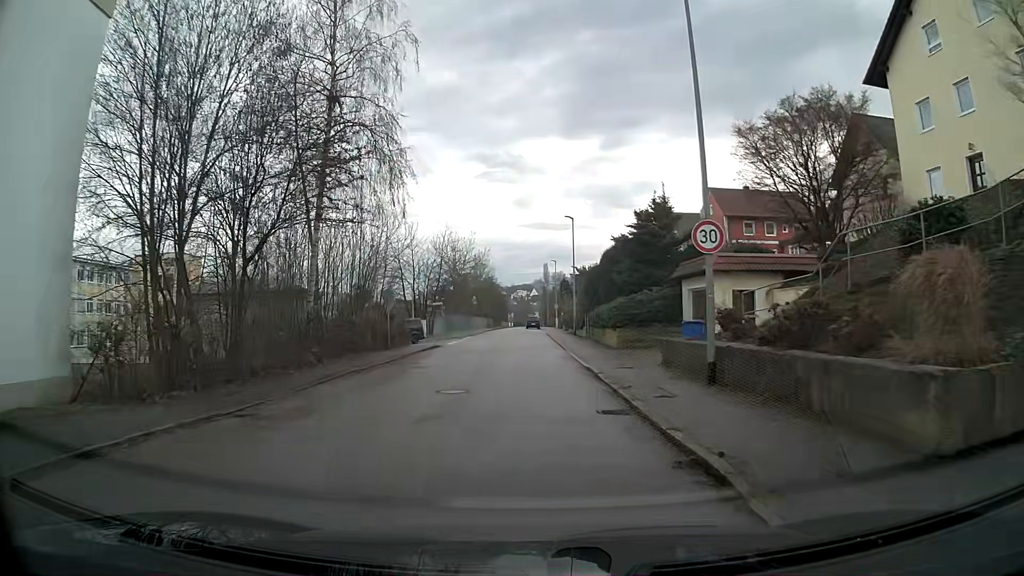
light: Day
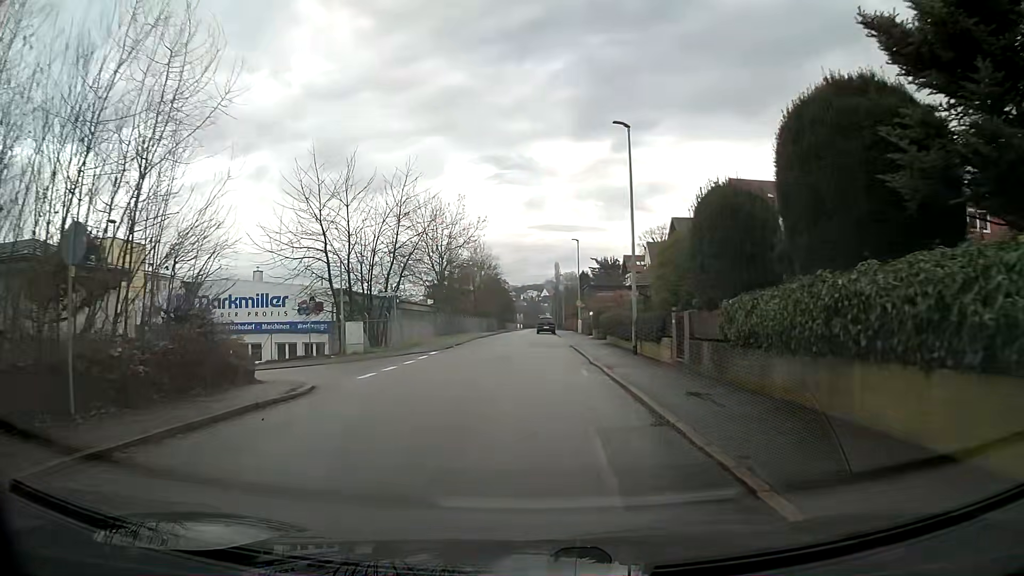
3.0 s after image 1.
(-0.3, +22.9) m; 0°
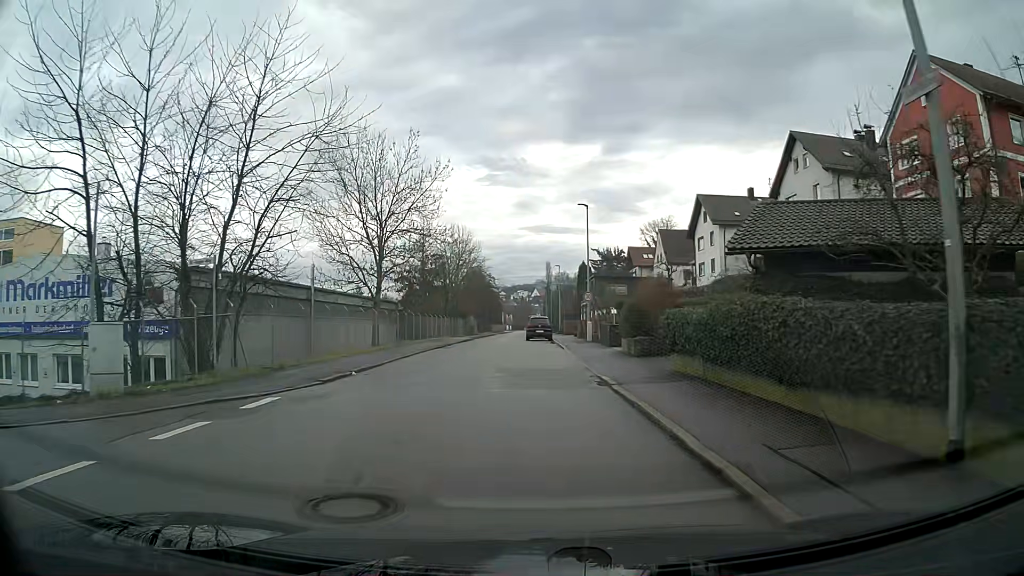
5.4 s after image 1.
(+0.1, +18.6) m; +1°
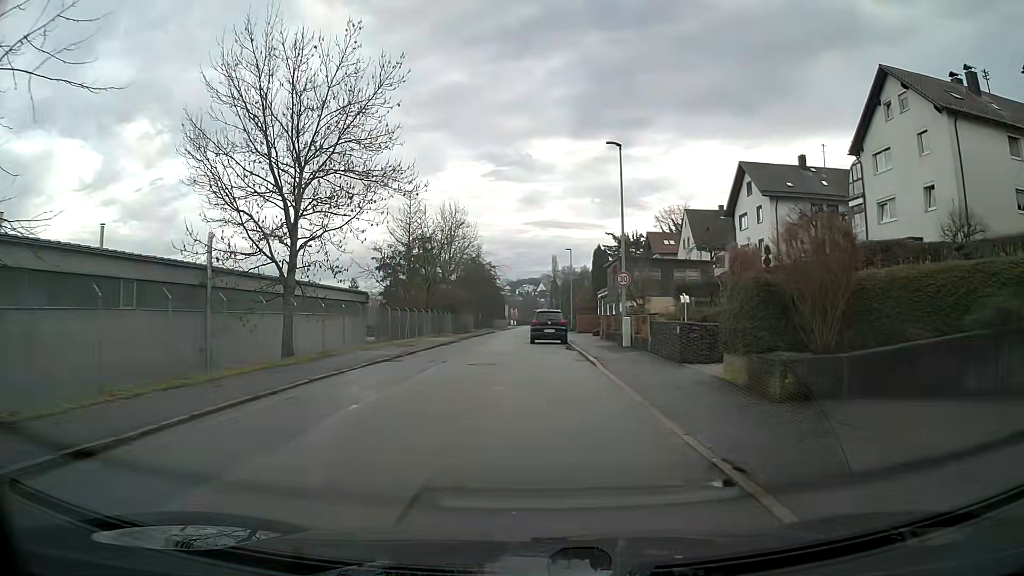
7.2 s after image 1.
(-0.1, +13.4) m; -1°
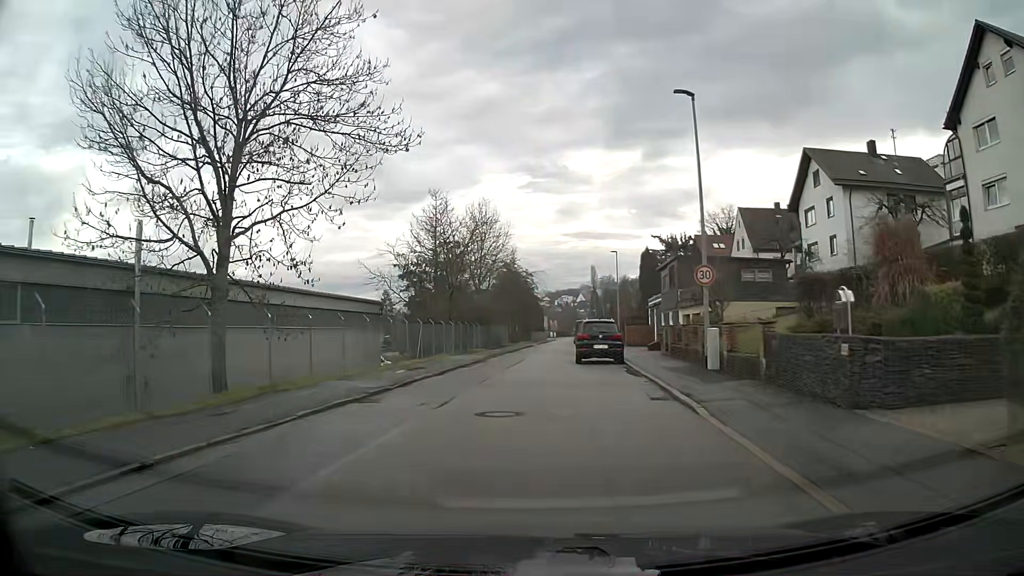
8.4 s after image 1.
(-0.2, +7.5) m; -4°
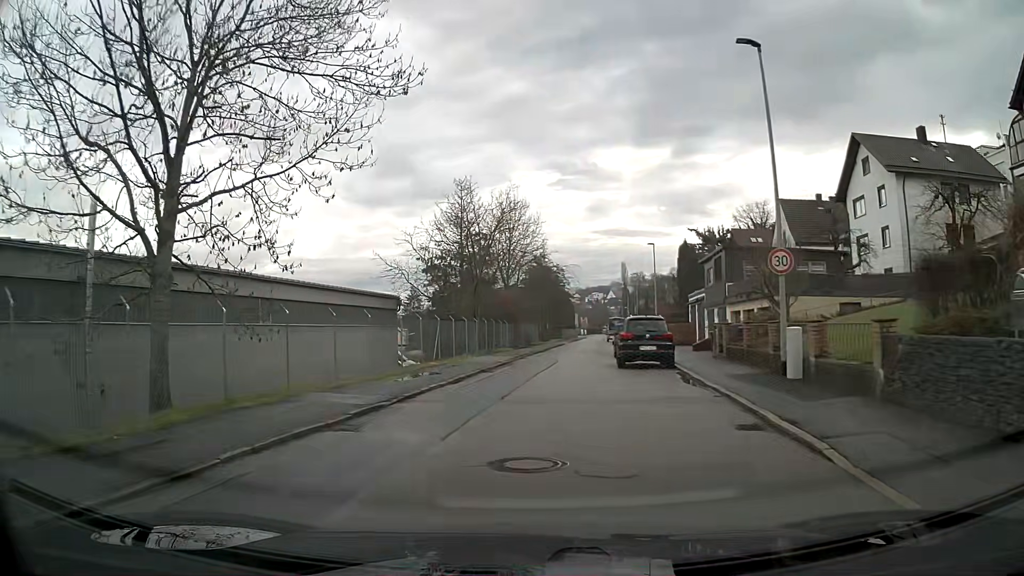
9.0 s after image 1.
(-0.1, +3.8) m; -2°
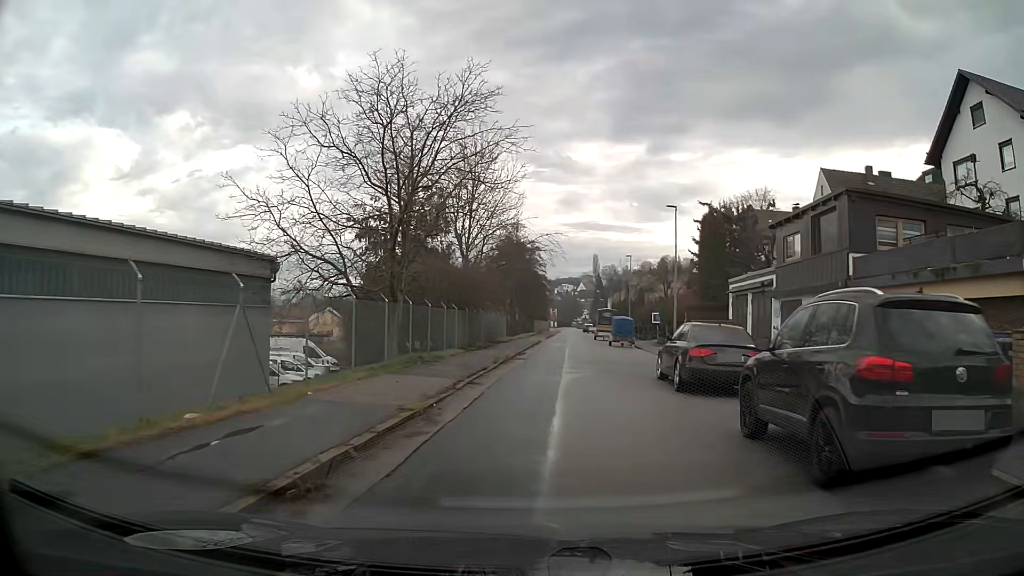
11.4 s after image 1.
(+0.2, +16.5) m; +4°
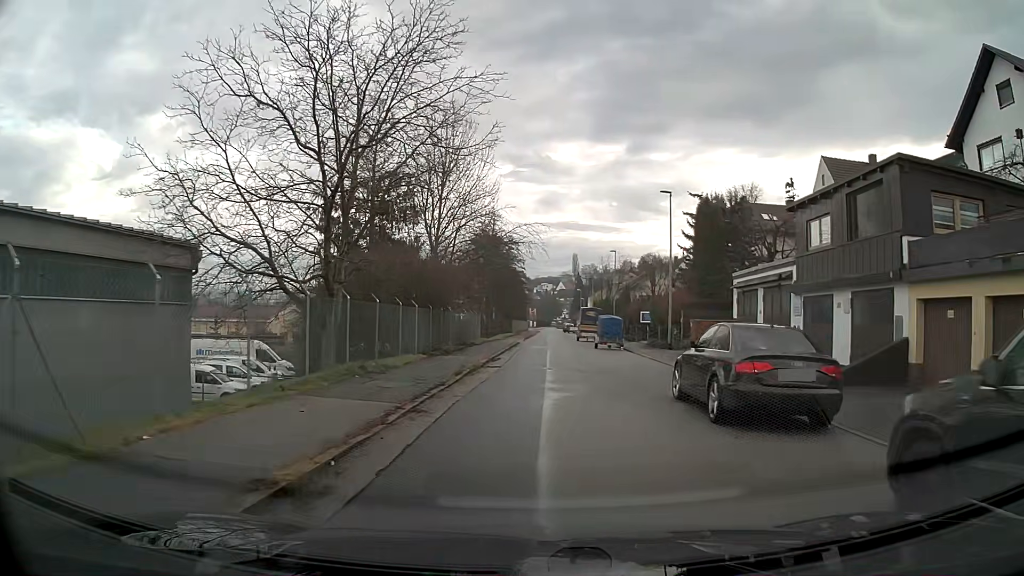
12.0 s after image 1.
(+0.1, +4.4) m; +1°
(0, +10) (0, +20) (0, +30) (+1, +40) (+1, +50) (+1, +60) (+1, +70) (+2, +80) (+2, +90) (+2, +100) m
